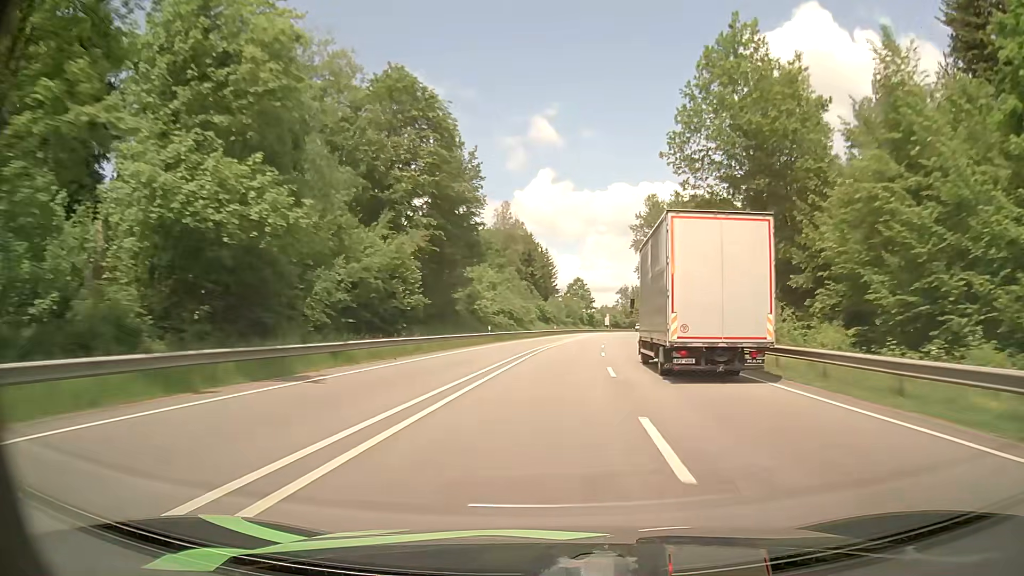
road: primary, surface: asphalt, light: Day
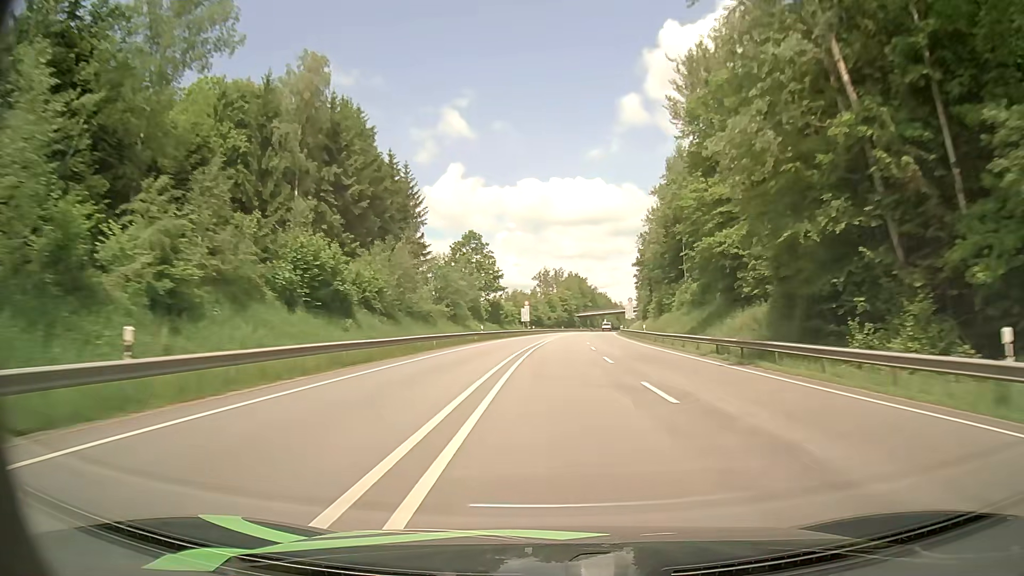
(+6.1, +91.6) m; +7°
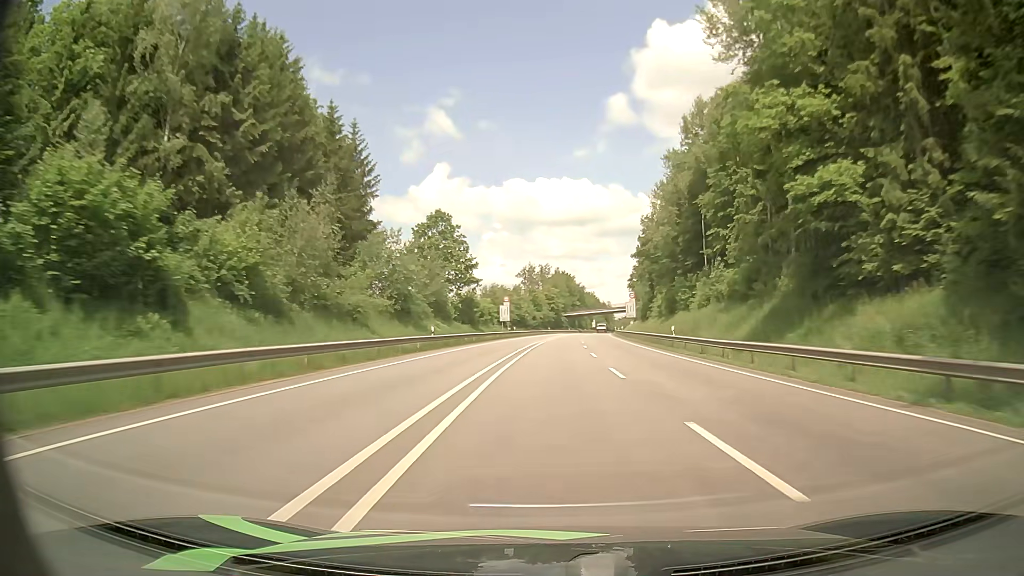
(+0.2, +18.7) m; +2°
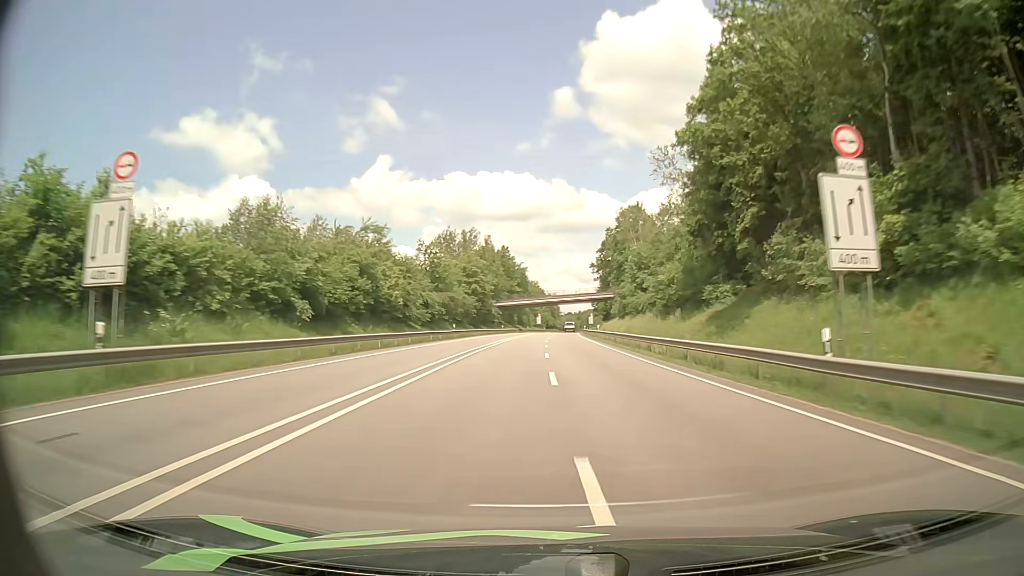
(+2.9, +75.2) m; +5°
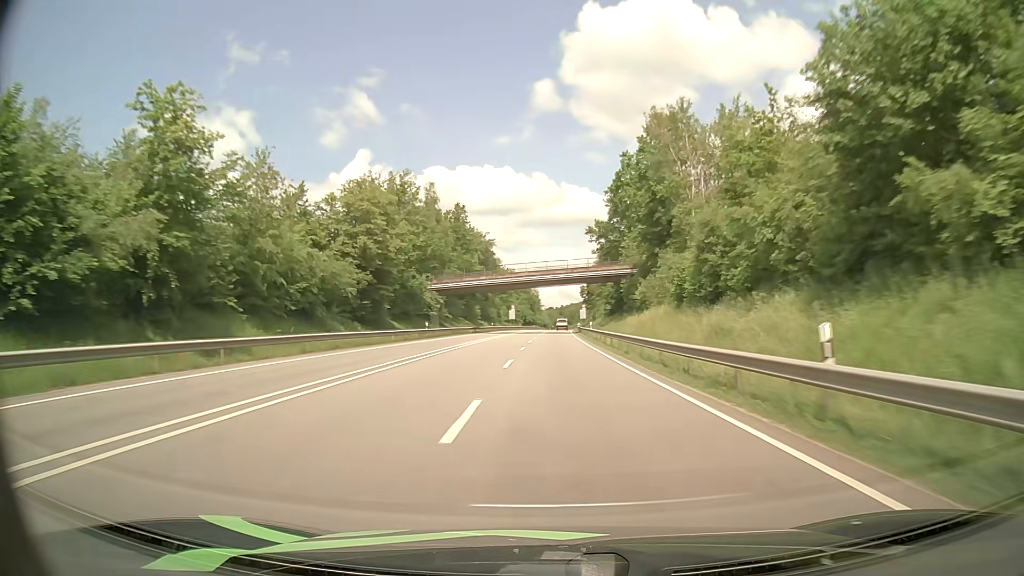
(+1.0, +55.6) m; +2°
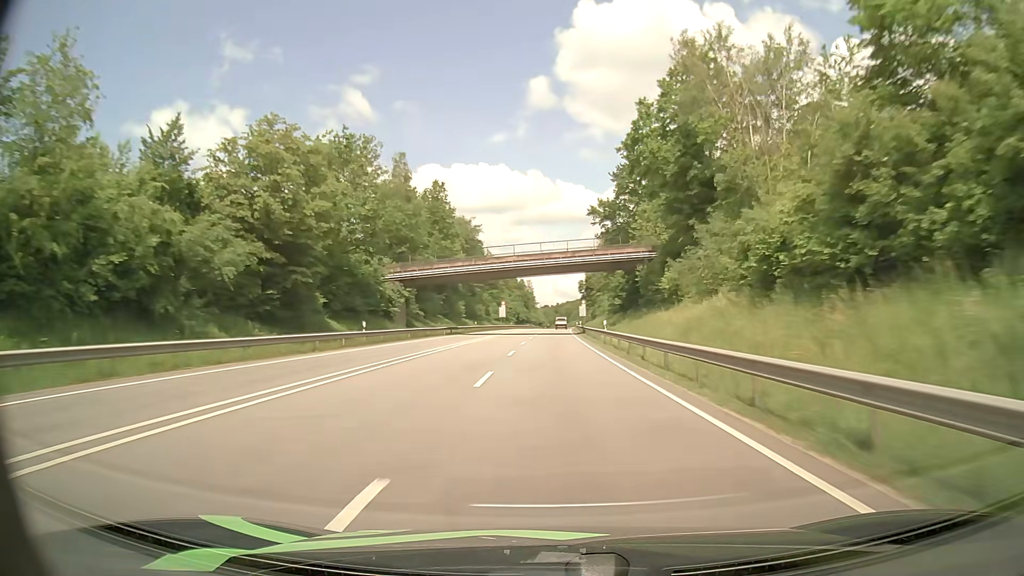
(+0.1, +17.9) m; +1°
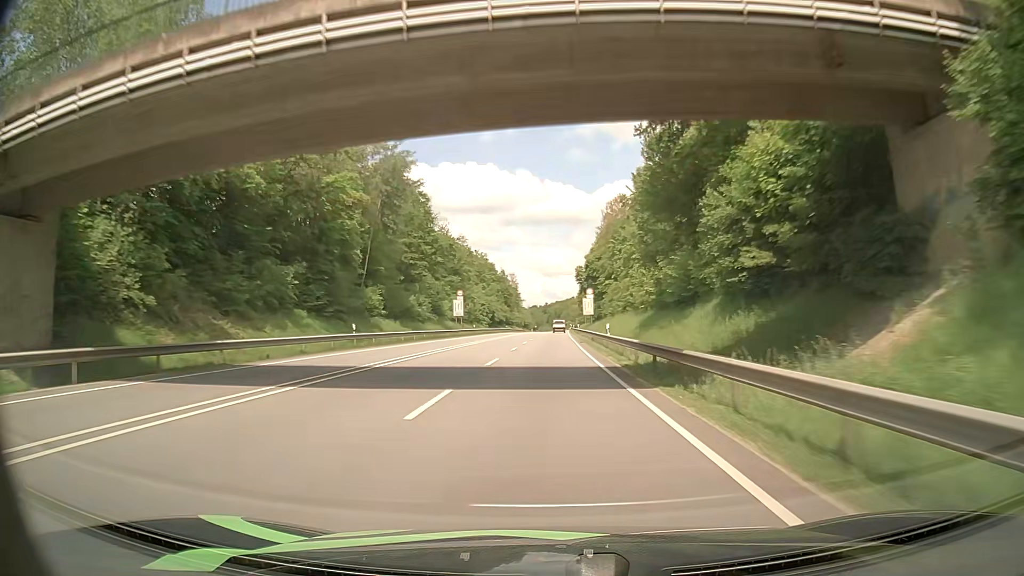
(+0.4, +52.5) m; +1°
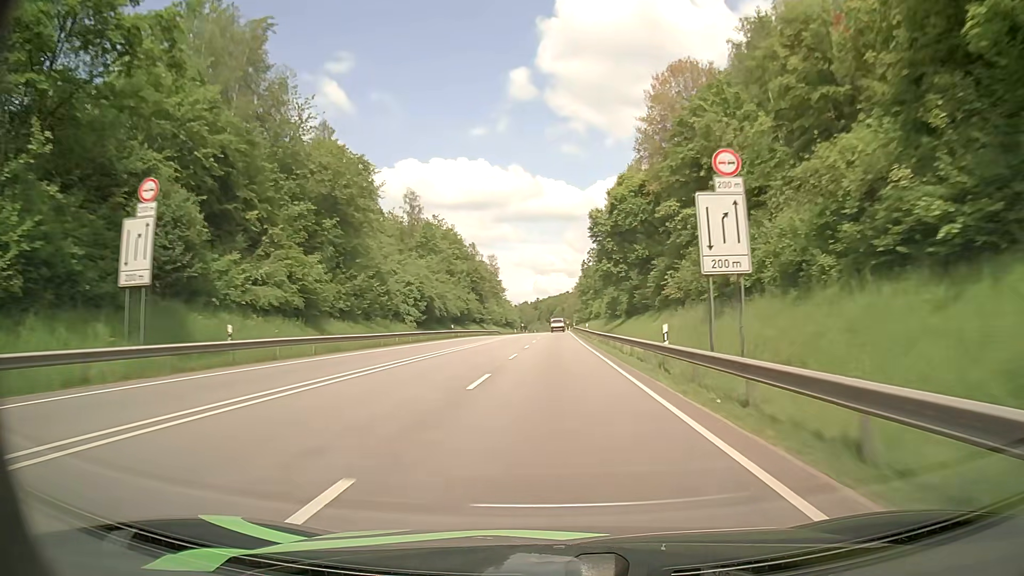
(+0.3, +68.0) m; +1°
(0, +10) (0, +20) (0, +30) (0, +40) (0, +50) (+1, +60) (+1, +70) (+1, +80) (+1, +90) (+1, +100) m
